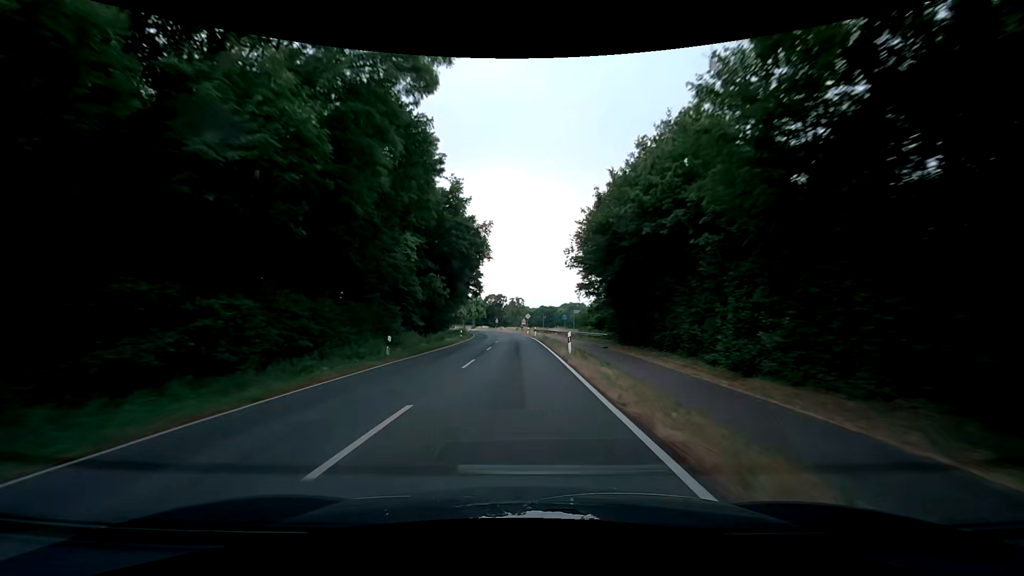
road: secondary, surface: asphalt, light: Day
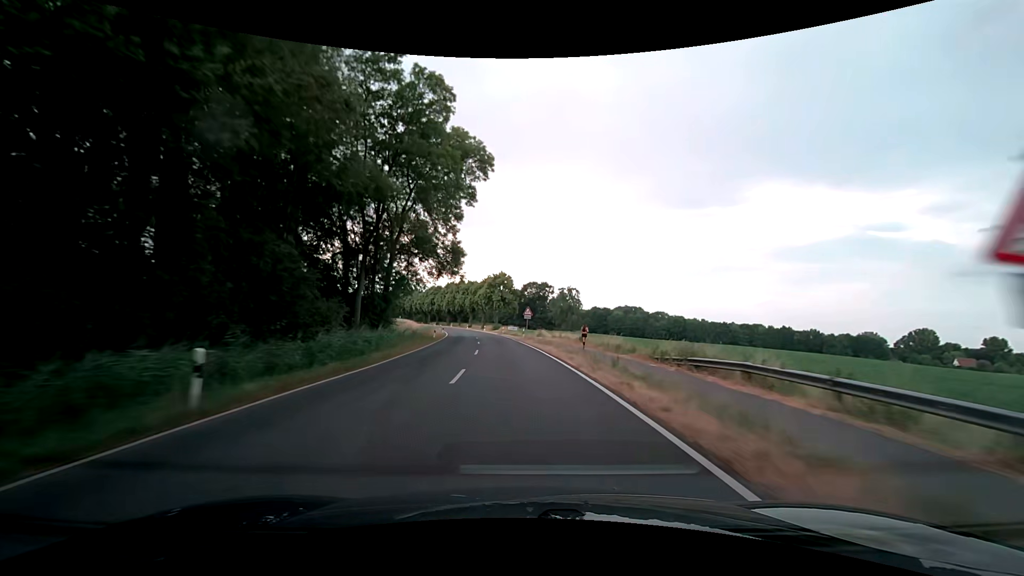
(-2.5, +76.4) m; -5°
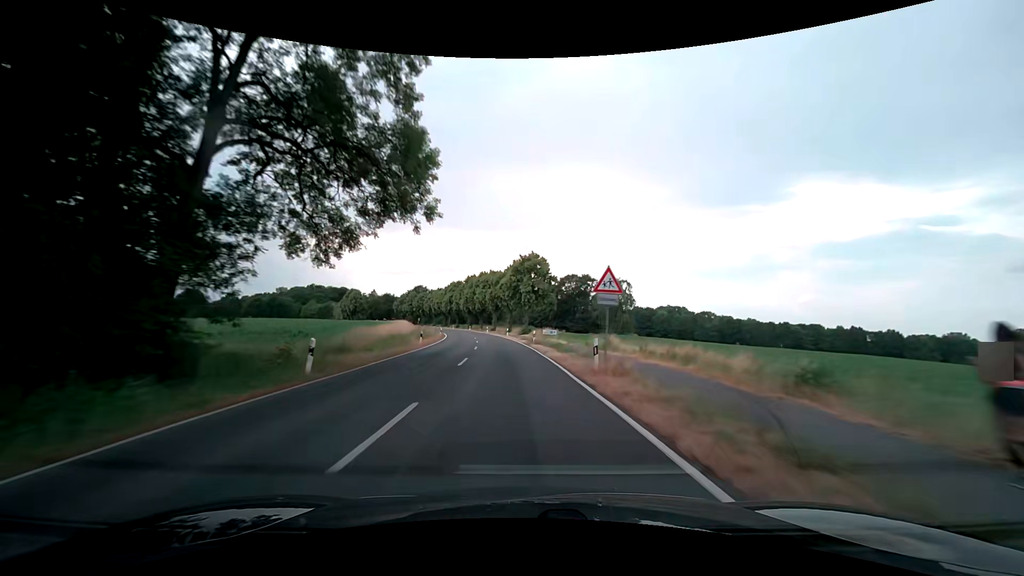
(-1.0, +31.1) m; -3°
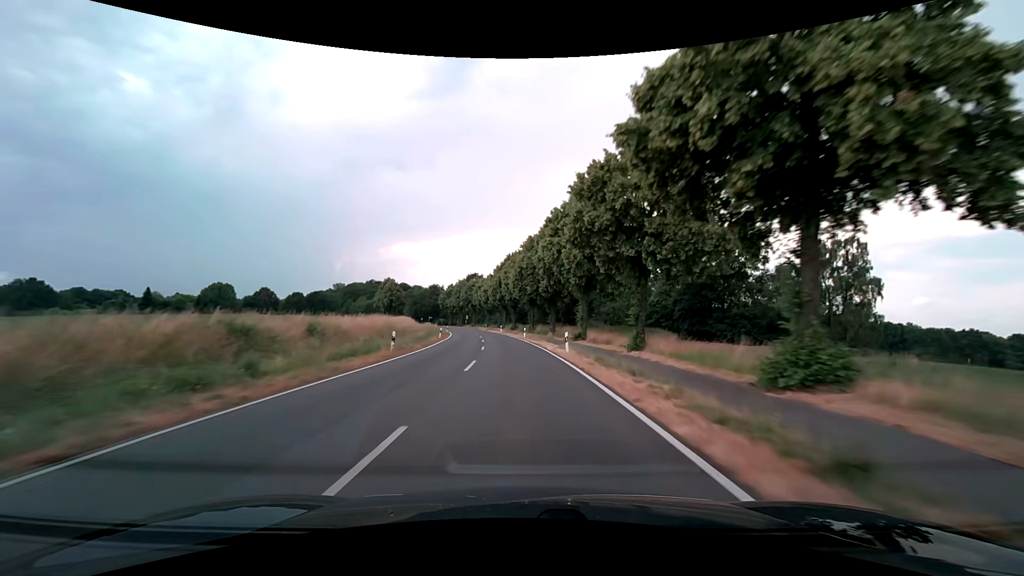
(-5.2, +62.3) m; -9°
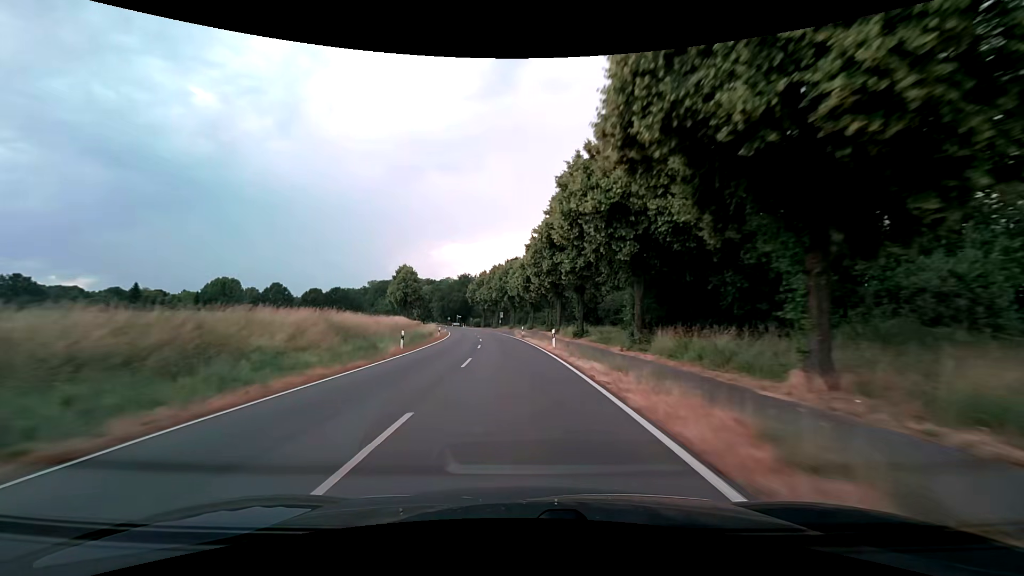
(-2.1, +47.1) m; -6°
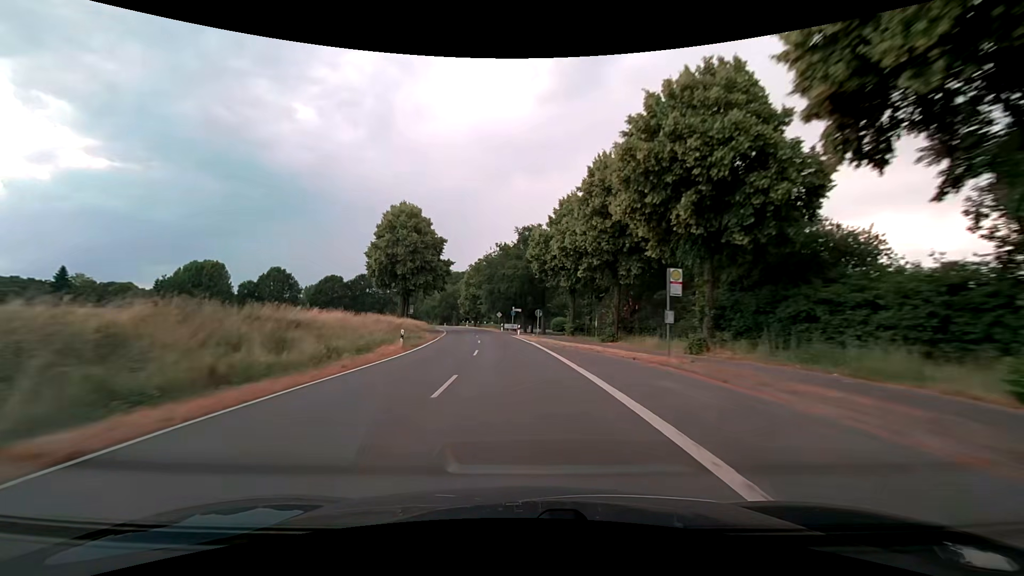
(-6.6, +78.6) m; -9°
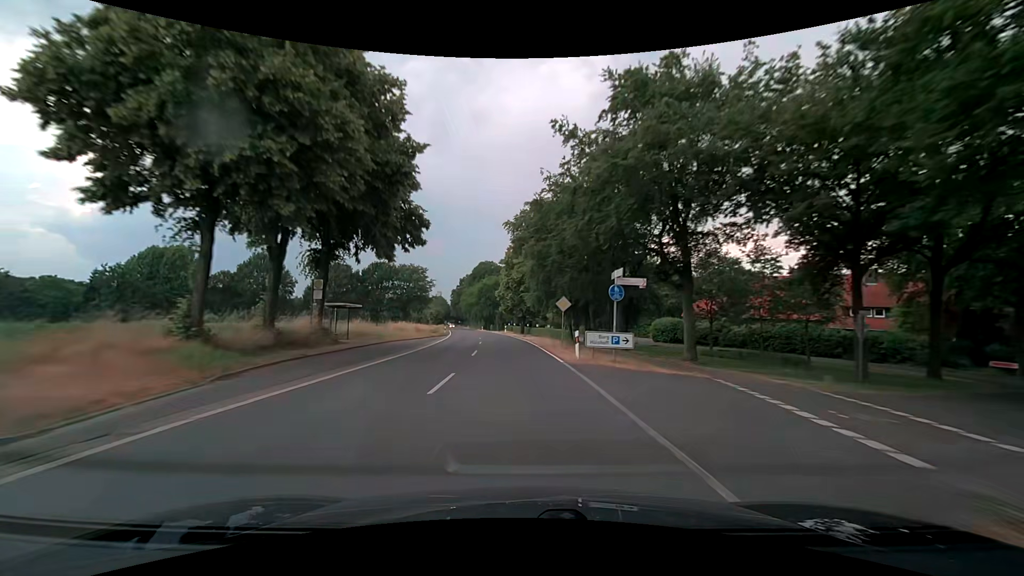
(-2.7, +47.3) m; -6°
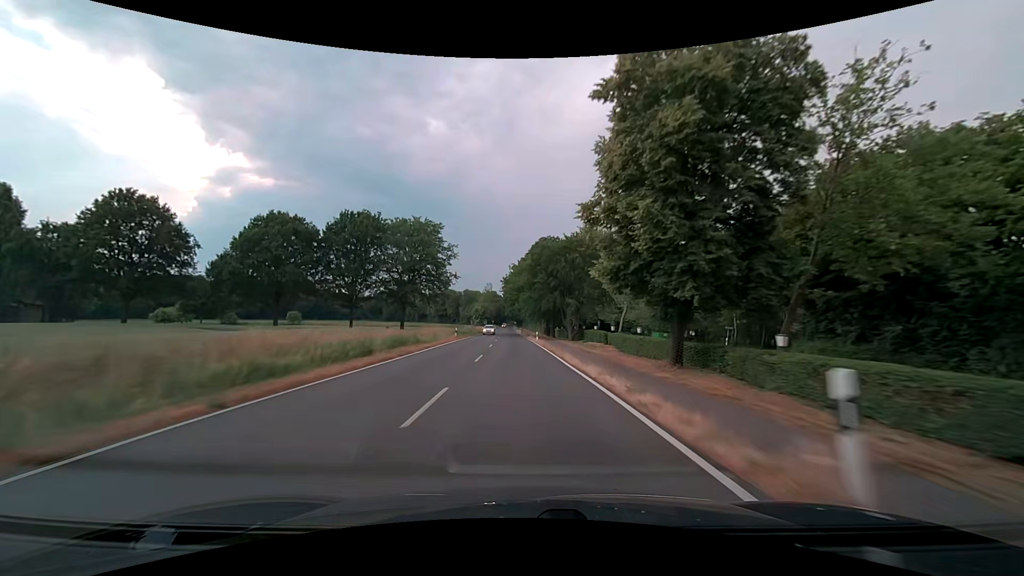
(-4.5, +63.0) m; -8°
(0, +10) (0, +20) (0, +30) (-1, +40) (-1, +50) (-1, +60) (-1, +70) (-1, +80) (-2, +90) (-2, +100) m
